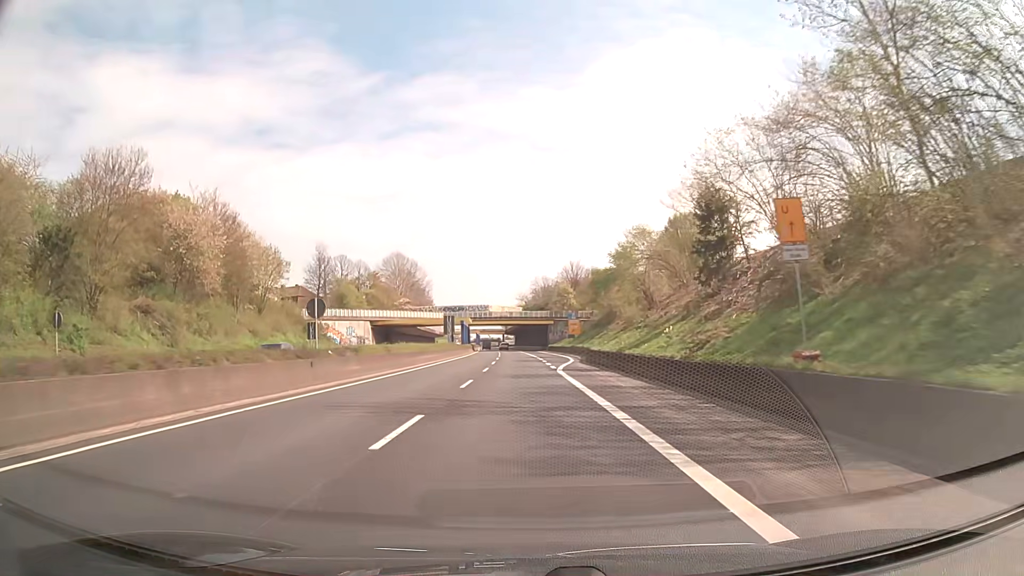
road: trunk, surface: asphalt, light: Day
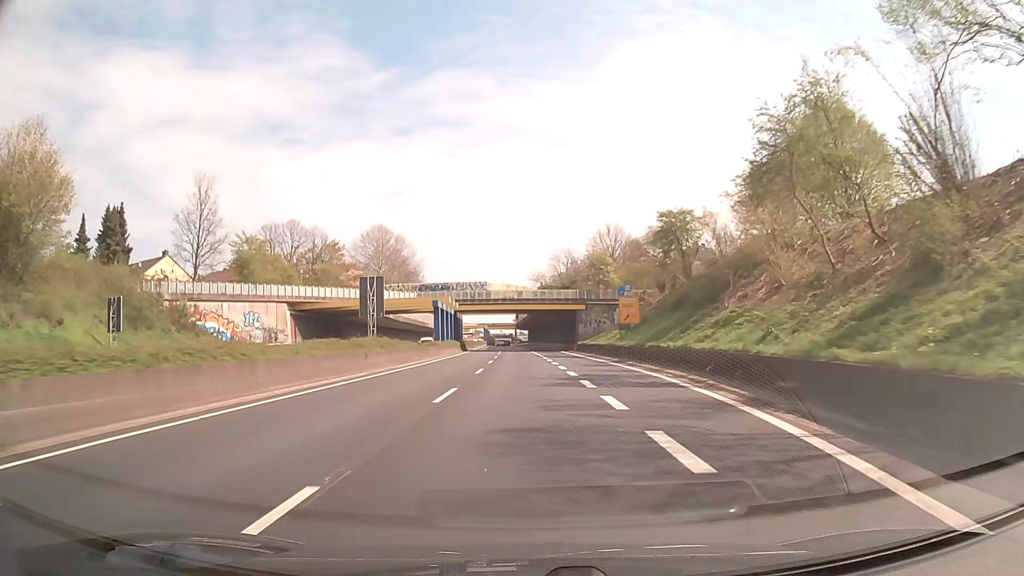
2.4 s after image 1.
(-0.4, +42.9) m; -1°
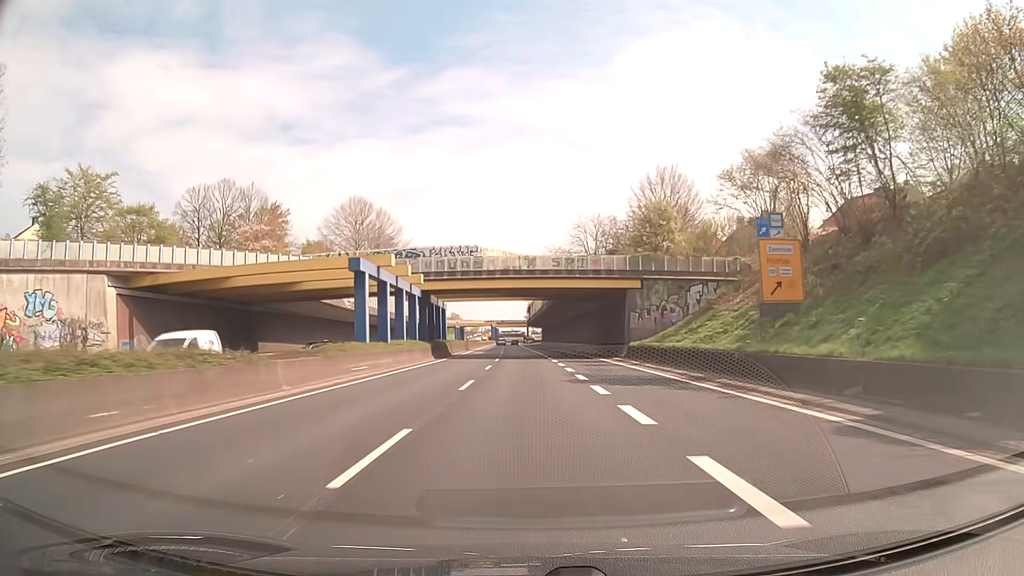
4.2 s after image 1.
(-0.4, +32.3) m; -1°
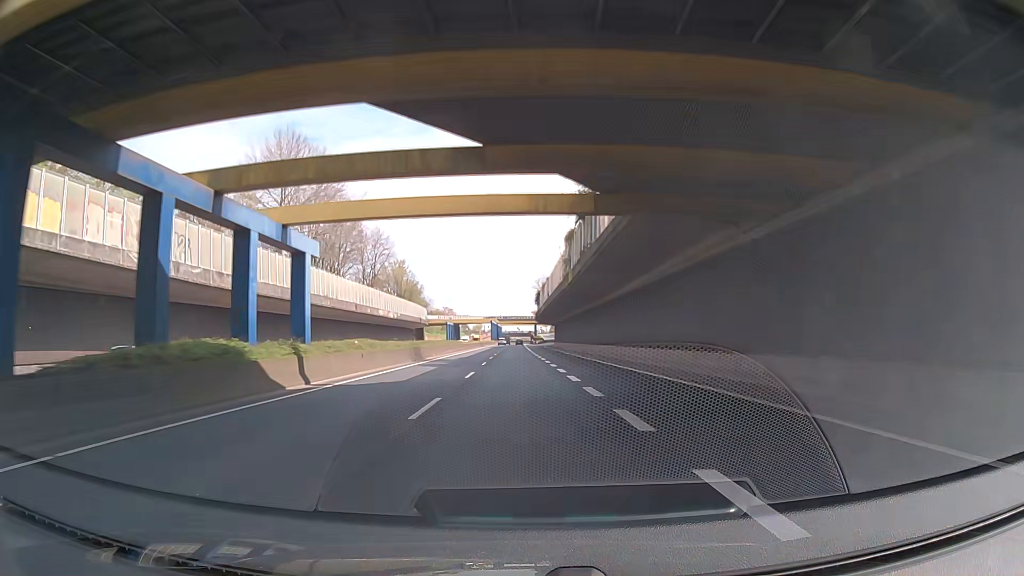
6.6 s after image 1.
(-0.3, +43.3) m; 0°
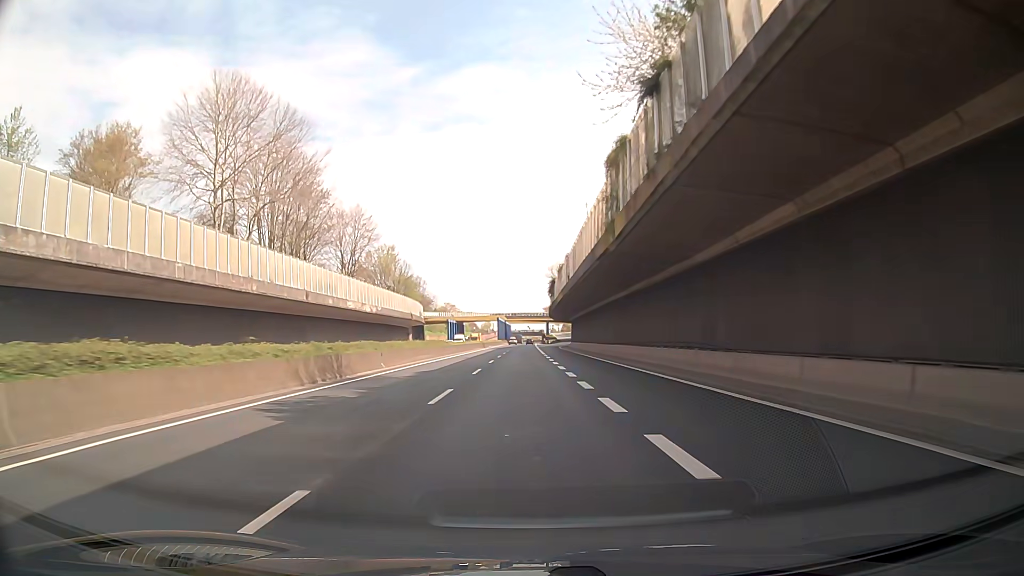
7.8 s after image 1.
(-0.6, +21.7) m; -3°
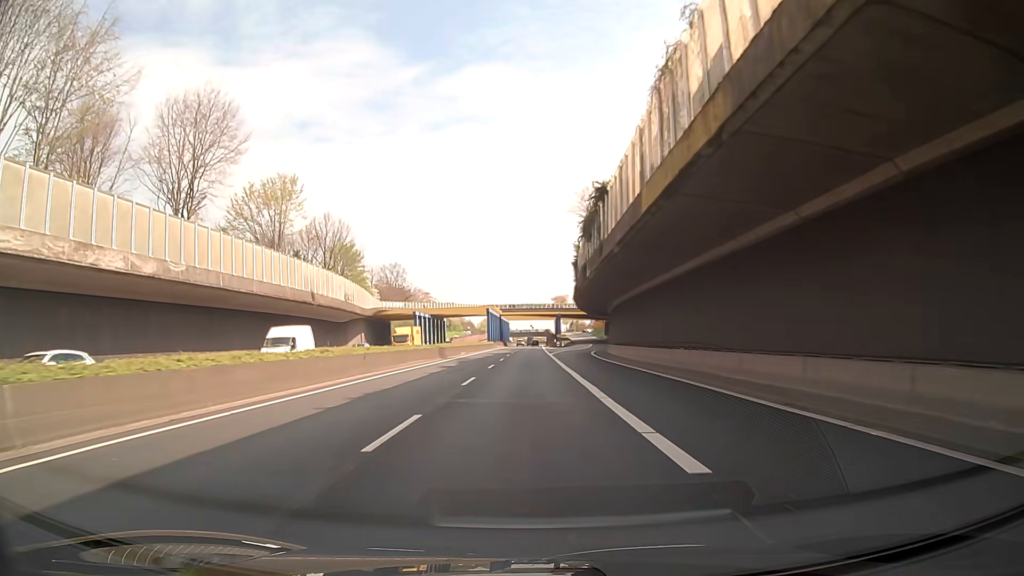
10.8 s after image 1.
(+1.4, +54.3) m; +2°
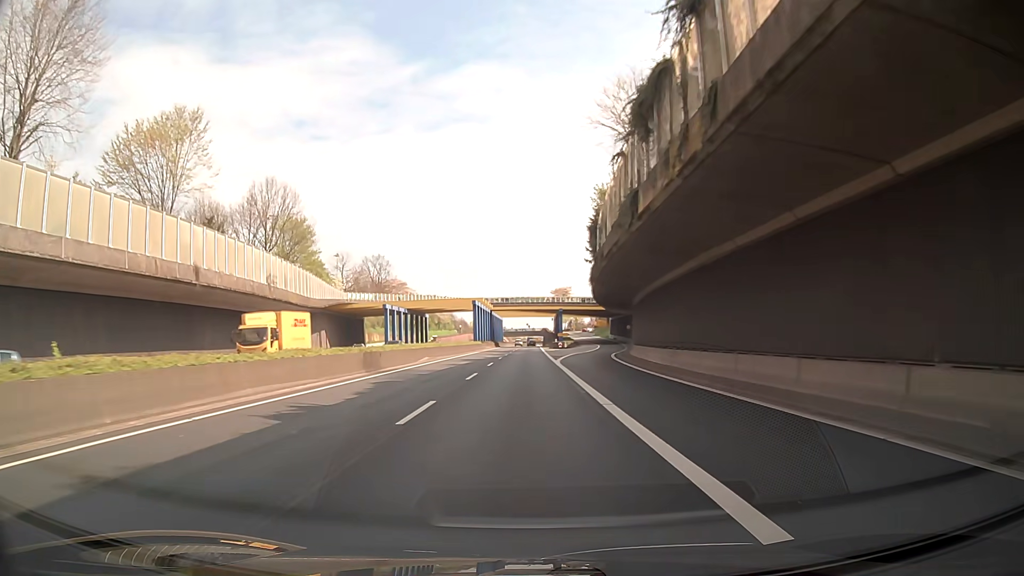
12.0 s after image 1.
(-0.1, +21.7) m; 0°
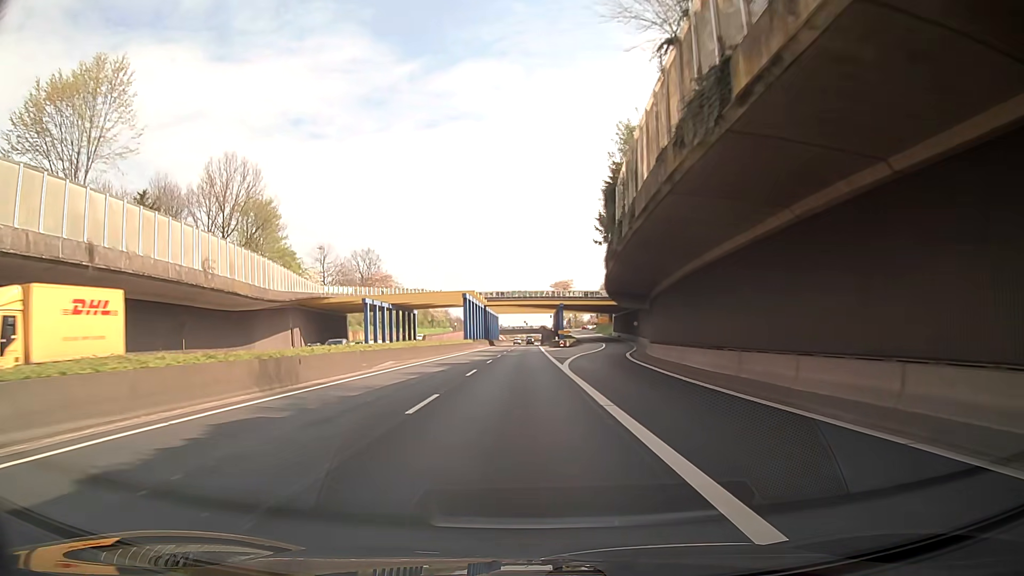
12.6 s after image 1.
(0.0, +10.9) m; 0°
(0, +10) (0, +20) (0, +30) (0, +40) (0, +50) (0, +60) (0, +70) (0, +80) (0, +90) (0, +100) m
